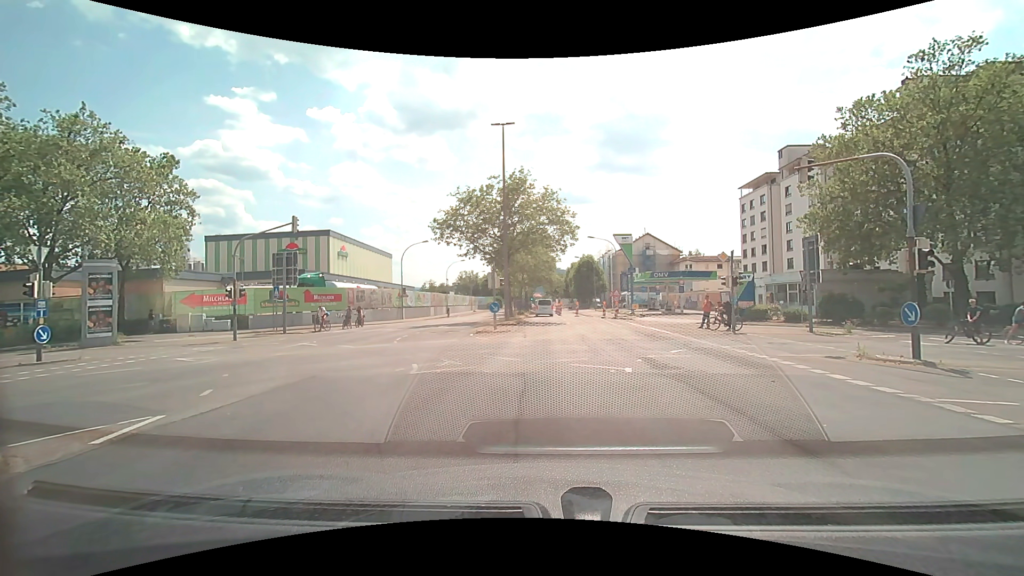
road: secondary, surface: asphalt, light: Day
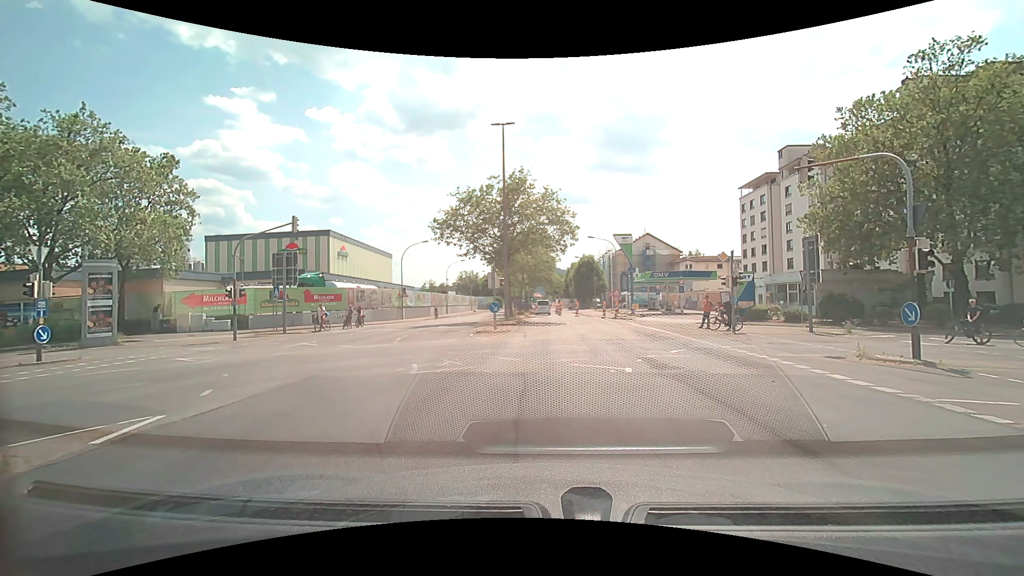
(0.0, 0.0) m; 0°
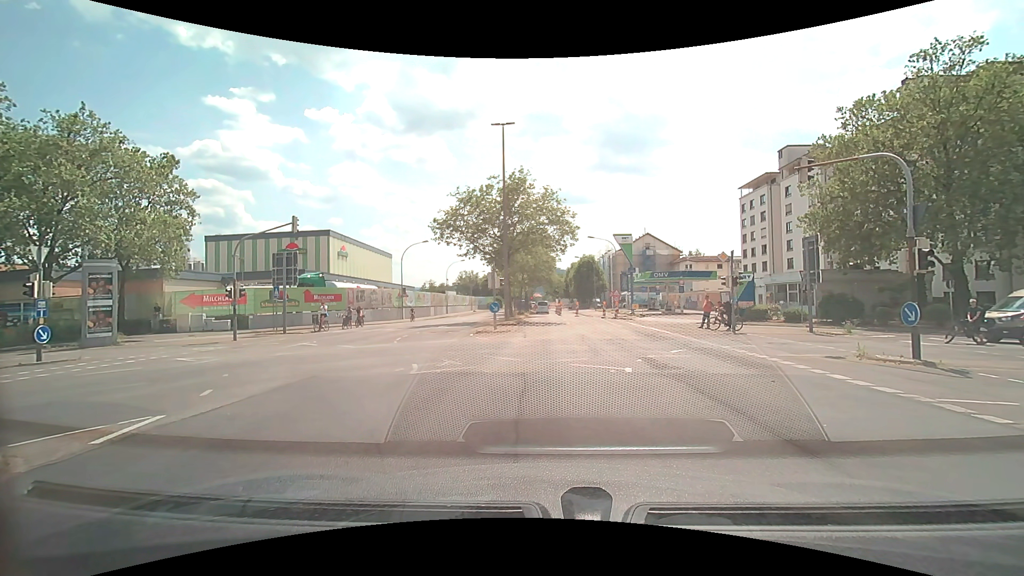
(0.0, 0.0) m; 0°
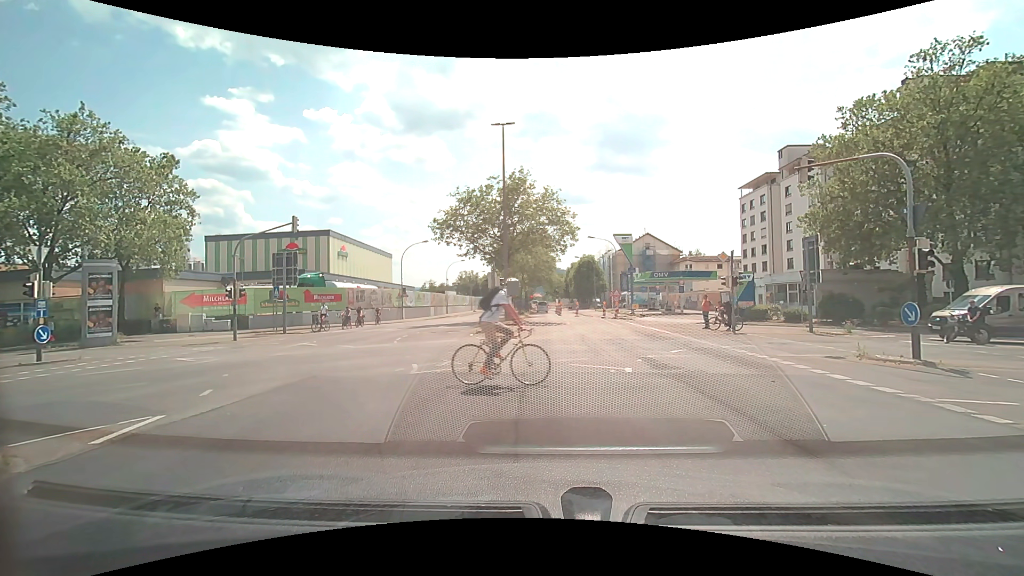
(0.0, 0.0) m; 0°
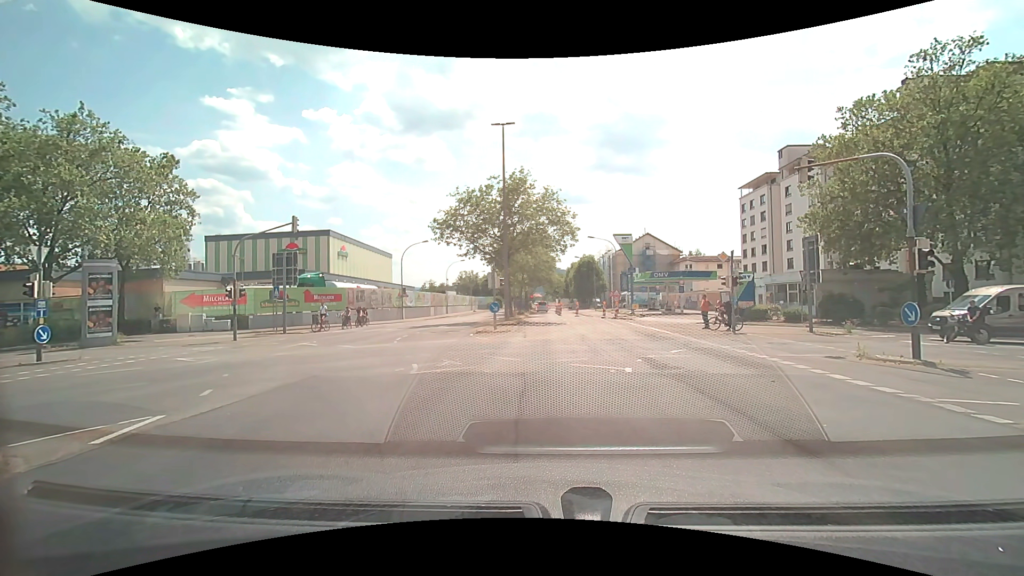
(0.0, 0.0) m; 0°
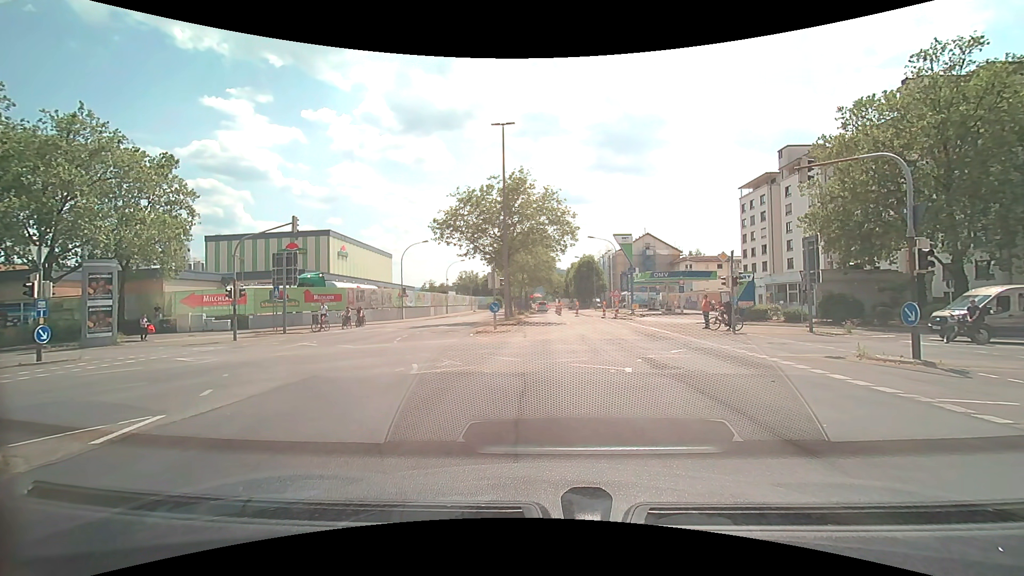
(0.0, 0.0) m; 0°
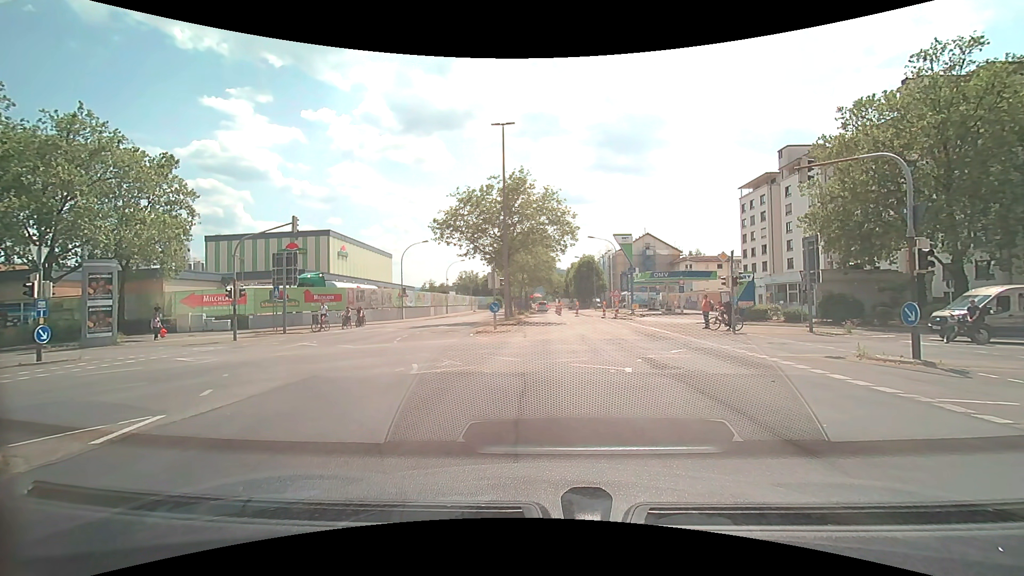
(0.0, 0.0) m; 0°
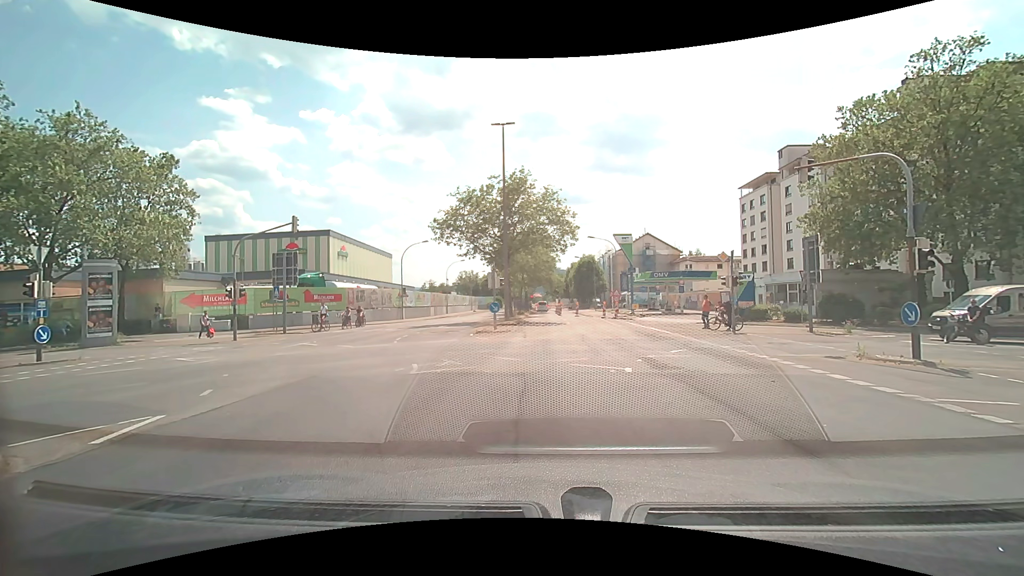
(0.0, 0.0) m; 0°
(0, +10) (0, +20) (0, +30) (0, +40) (+1, +50) (+1, +60) (+1, +70) (+1, +80) (+1, +90) (+1, +100) m
